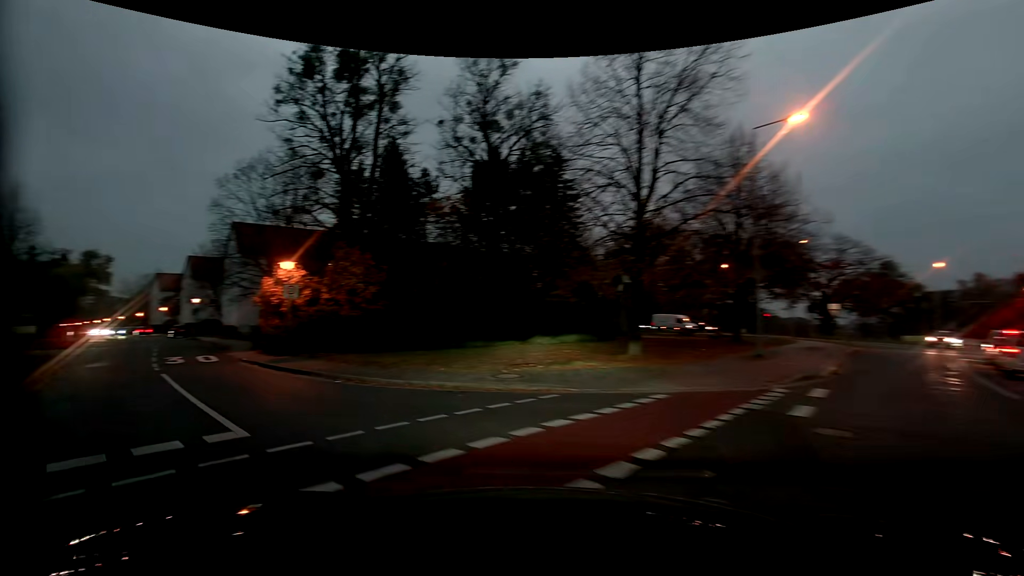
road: residential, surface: asphalt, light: Dusk
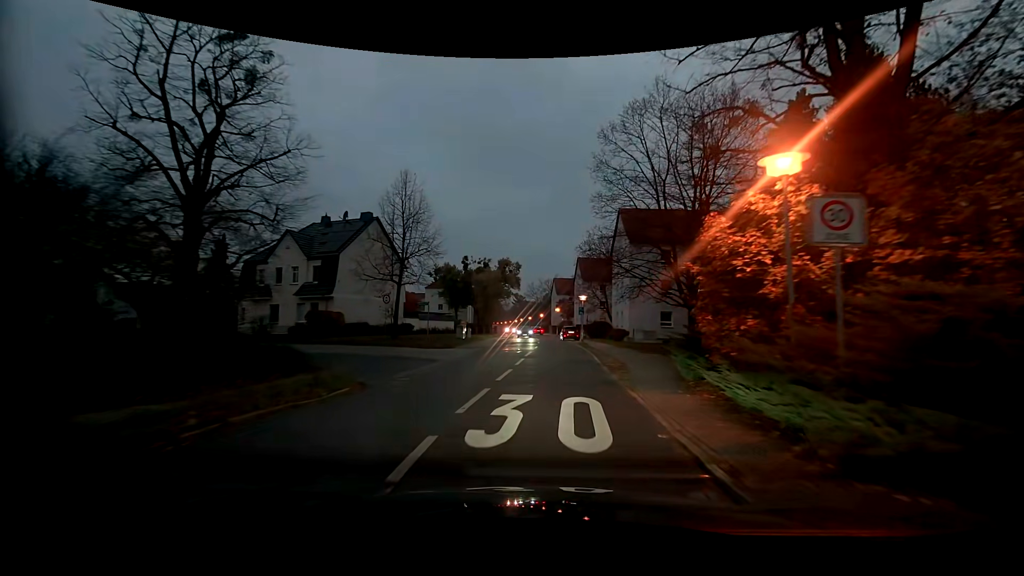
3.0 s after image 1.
(-8.0, +14.3) m; -42°
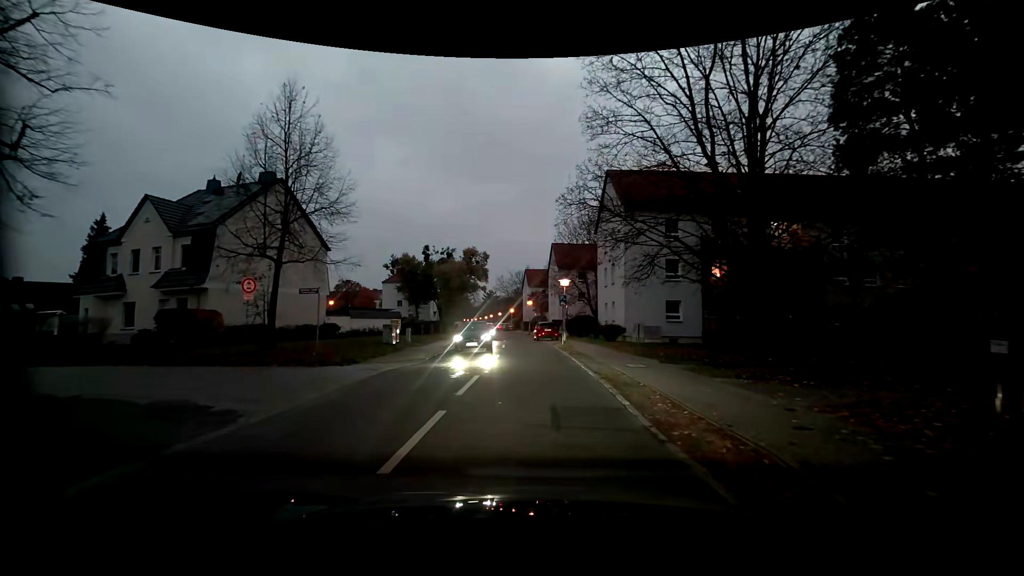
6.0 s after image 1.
(+0.4, +11.5) m; +2°
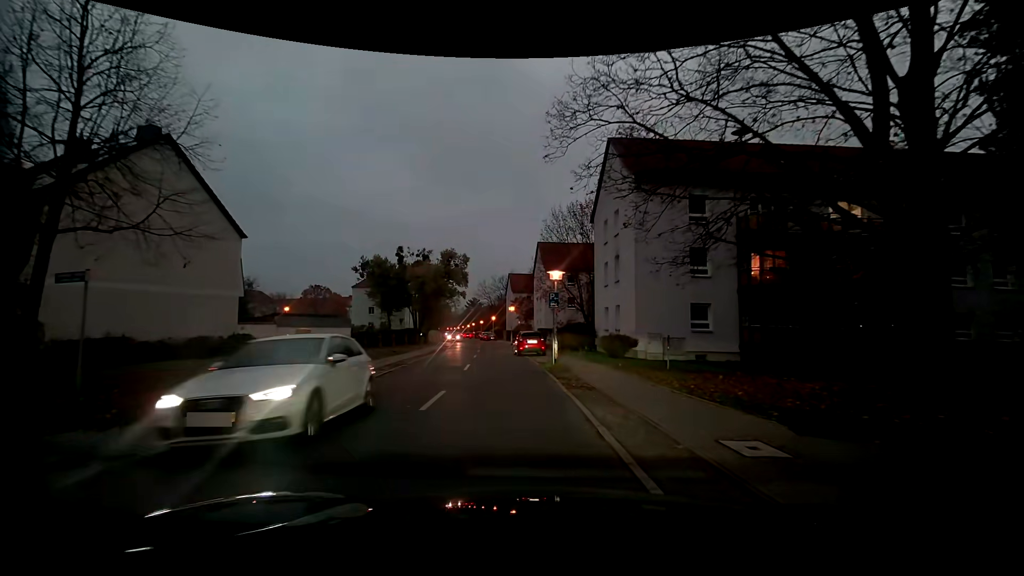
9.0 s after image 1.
(+0.4, +8.9) m; +2°
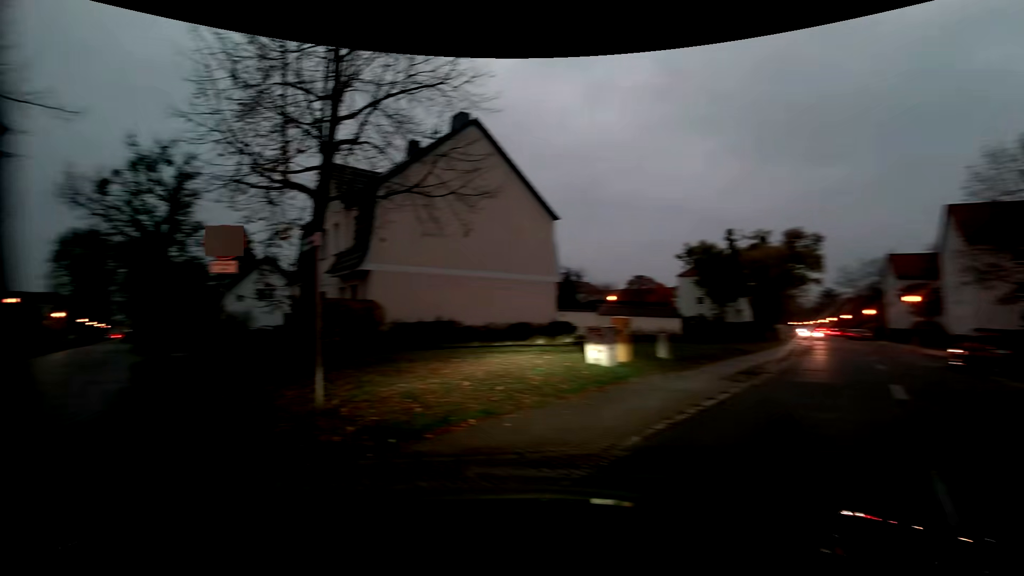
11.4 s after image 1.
(-1.1, +5.8) m; -36°
